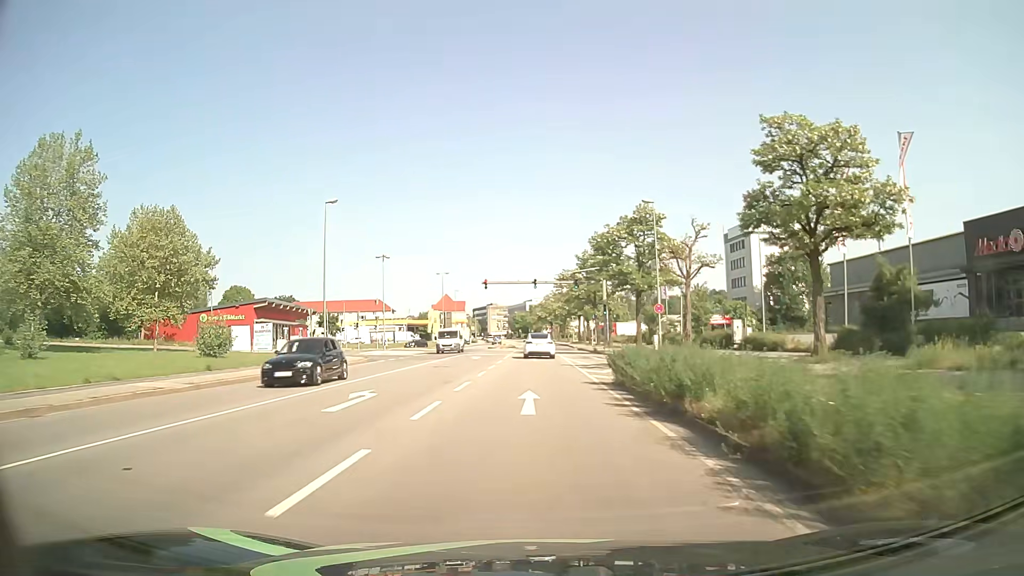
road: primary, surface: asphalt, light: Day
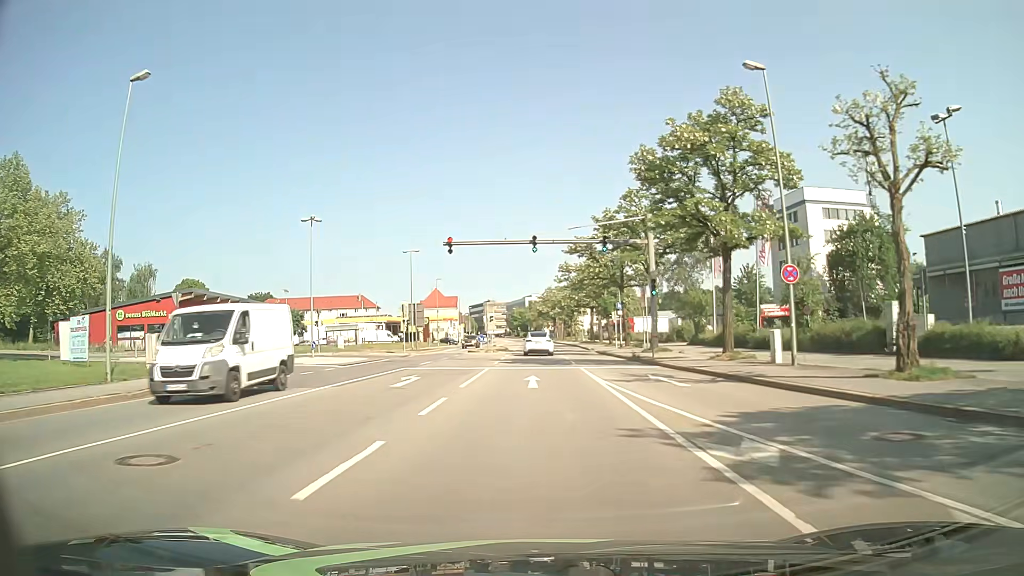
(0.0, +23.5) m; 0°
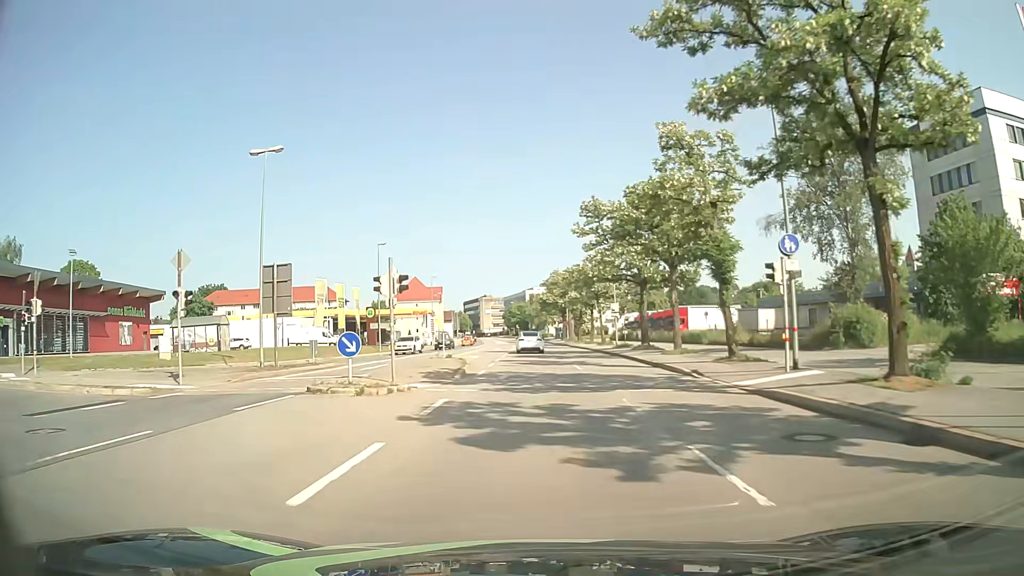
(0.0, +39.0) m; 0°
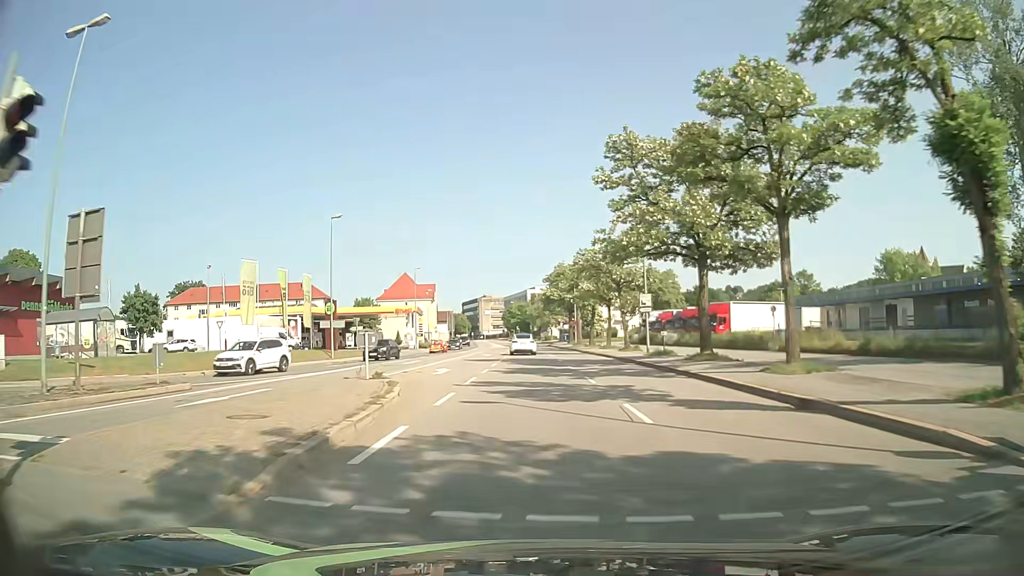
(0.0, +15.6) m; 0°
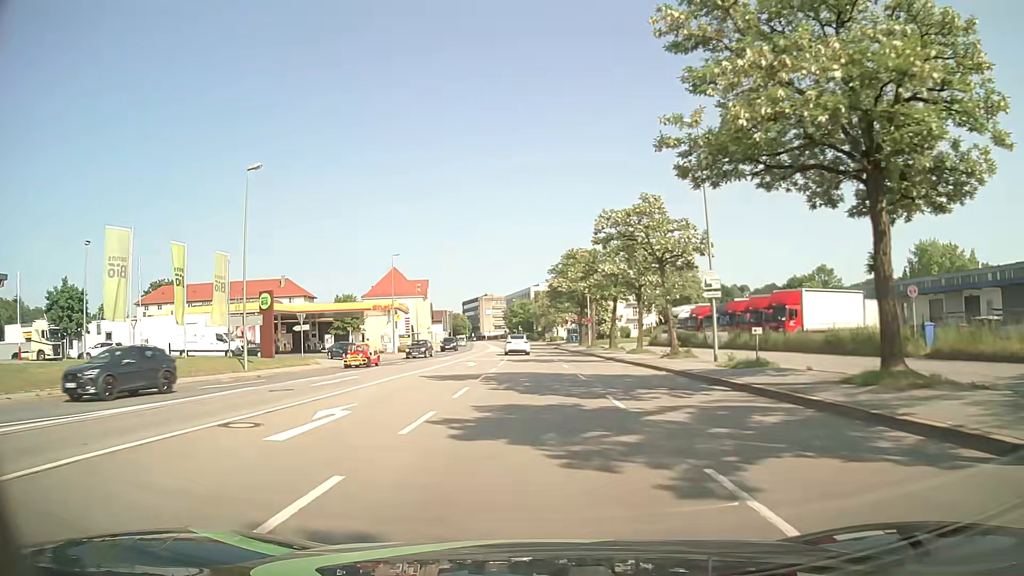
(0.0, +15.6) m; 0°
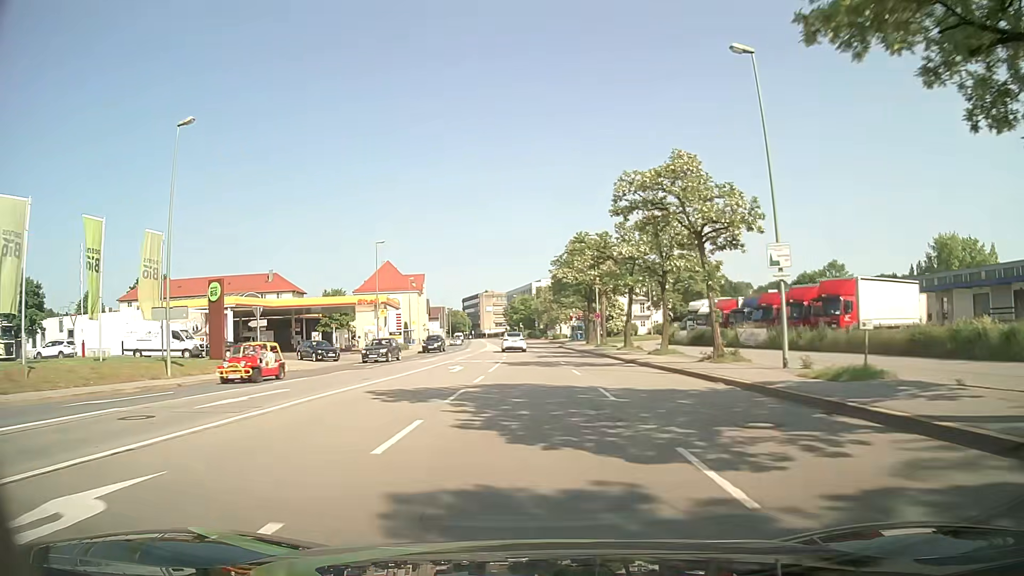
(0.0, +7.8) m; 0°
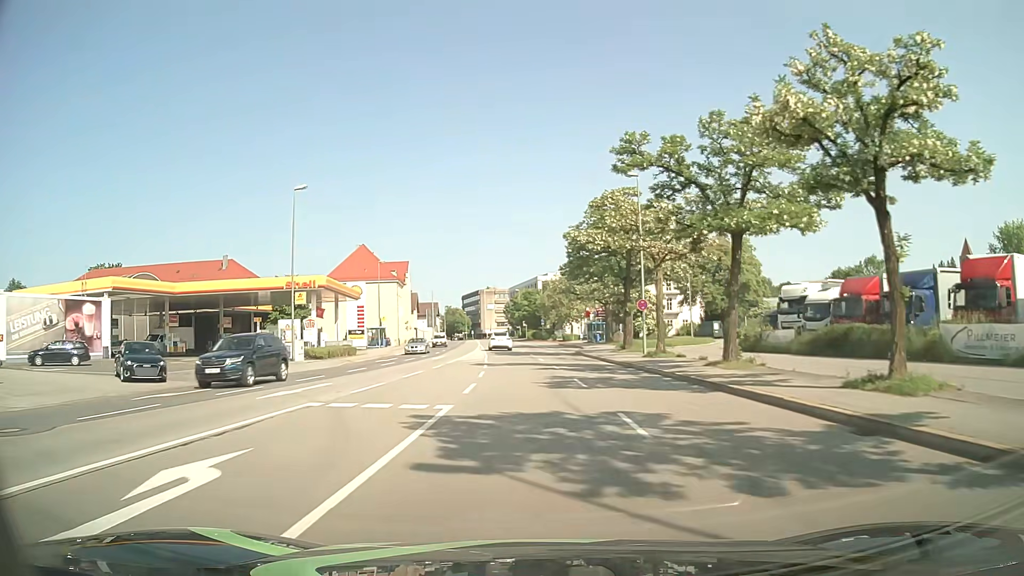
(-0.1, +23.3) m; -1°
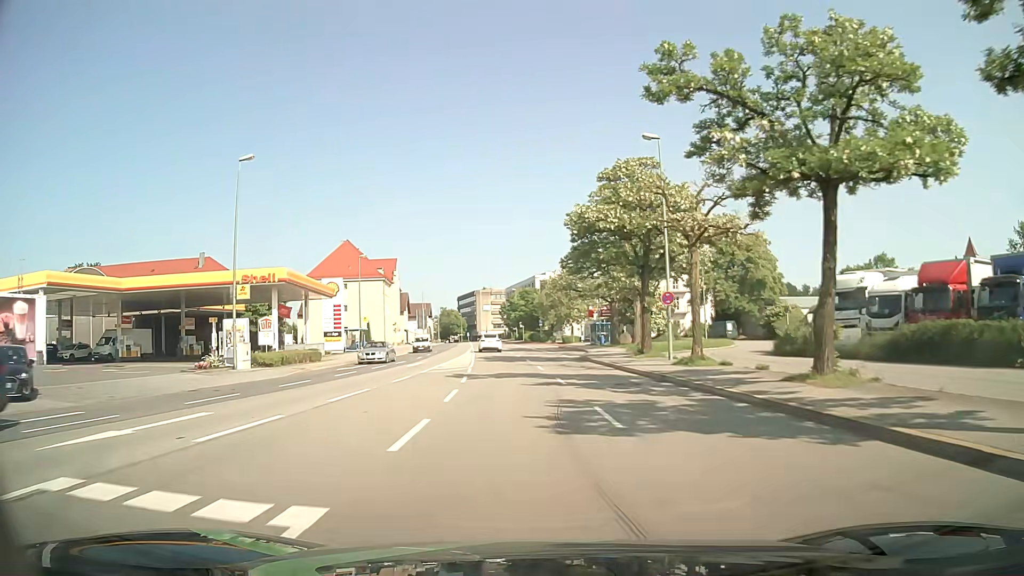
(0.0, +7.8) m; 0°
(0, +10) (0, +20) (+1, +30) (+1, +40) (0, +50) (0, +60) (-1, +70) (-2, +80) (-3, +90) (-4, +100) m
